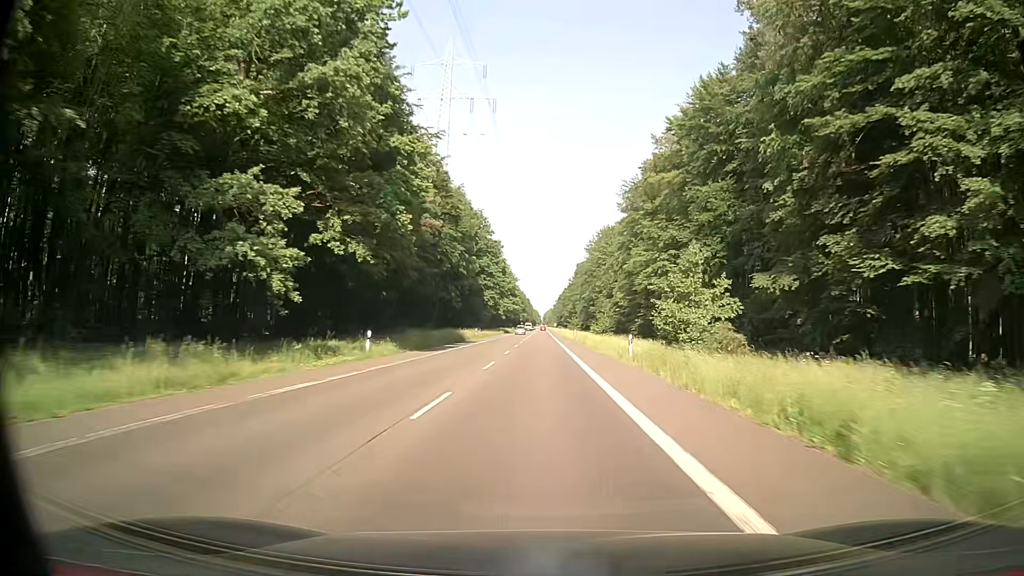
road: secondary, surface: asphalt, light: Day
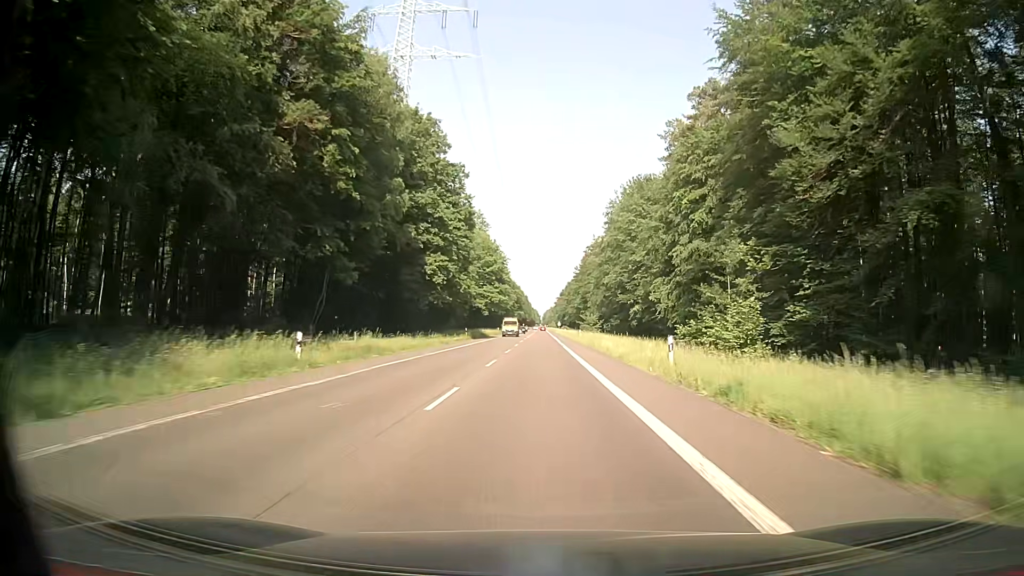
(+0.1, +59.0) m; +1°
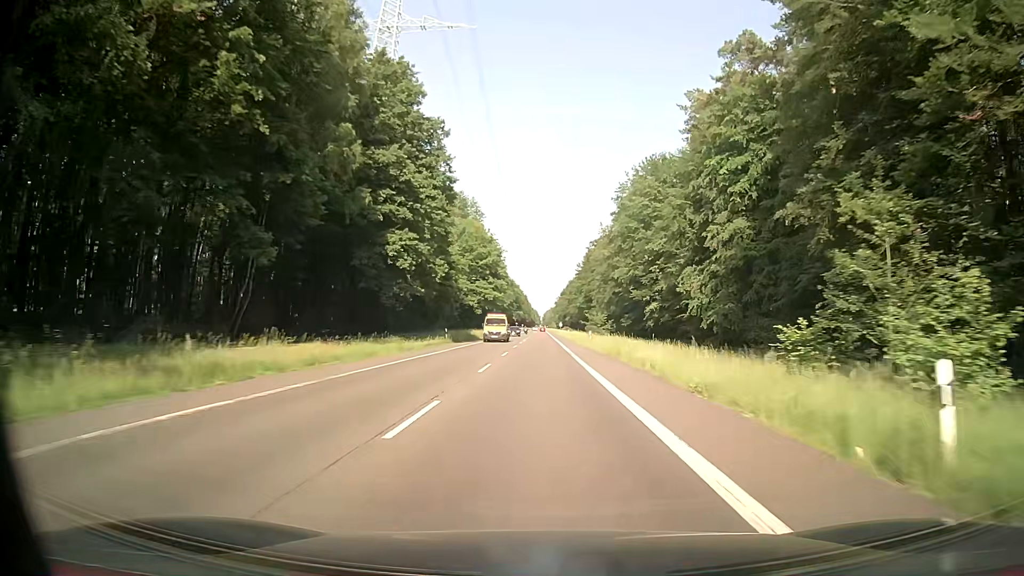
(-0.1, +14.8) m; 0°
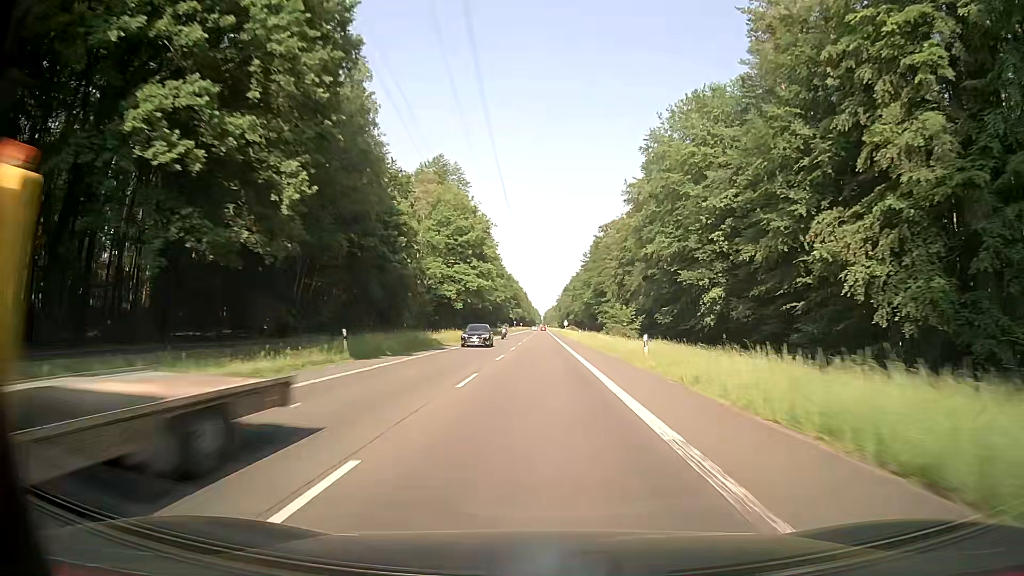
(0.0, +29.5) m; 0°
